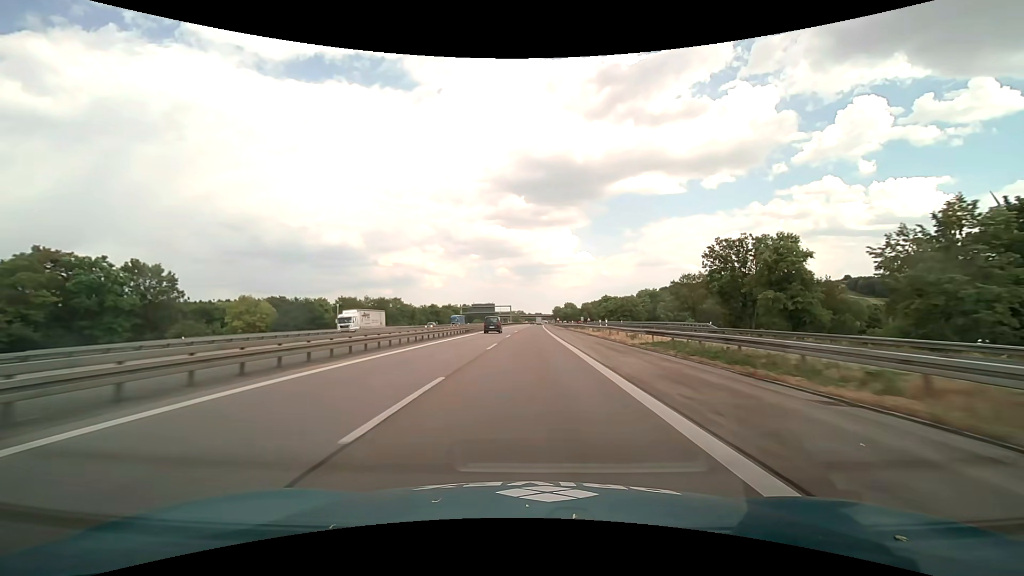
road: motorway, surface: asphalt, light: Day
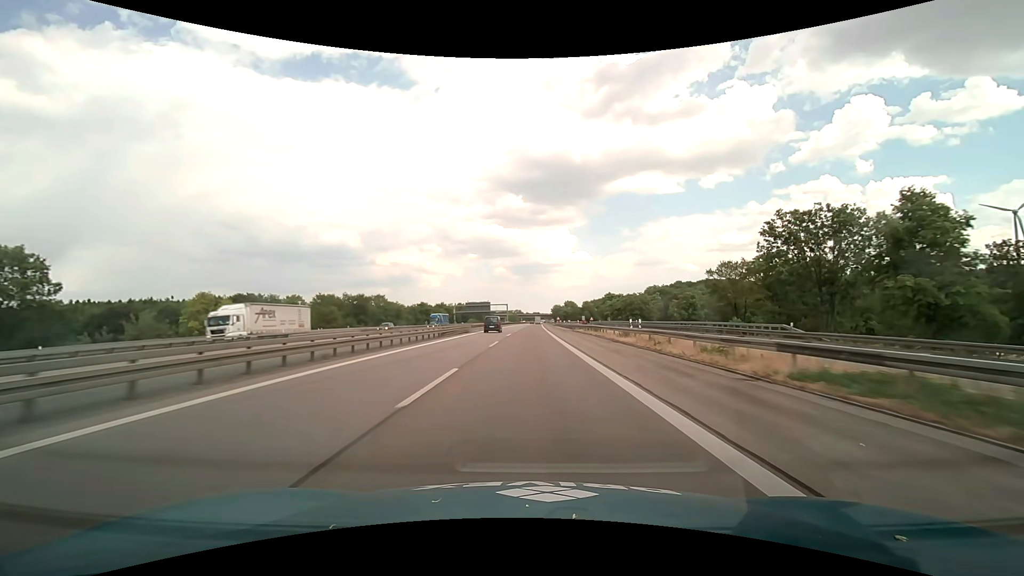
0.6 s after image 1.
(0.0, +15.7) m; 0°
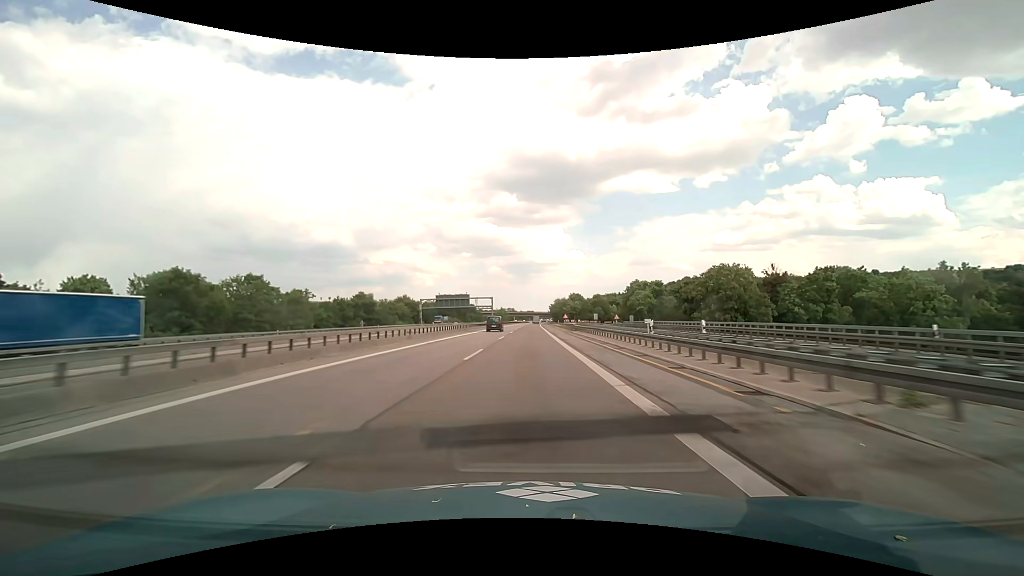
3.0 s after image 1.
(+0.5, +62.9) m; +1°
(0, +10) (0, +20) (0, +30) (0, +40) (0, +50) (0, +60) (0, +70) (0, +80) (+1, +90) (+1, +100) m
